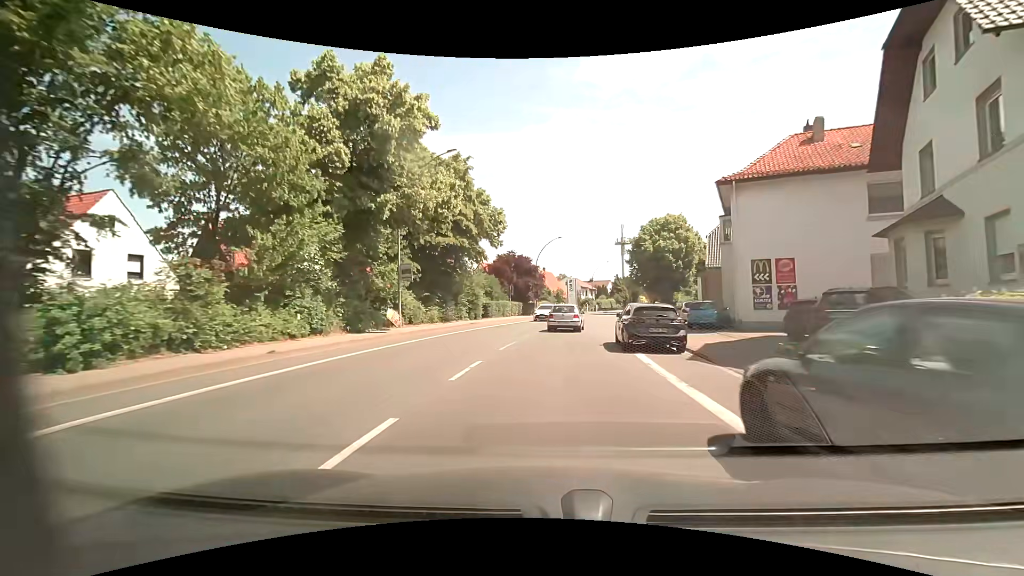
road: primary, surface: asphalt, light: Day
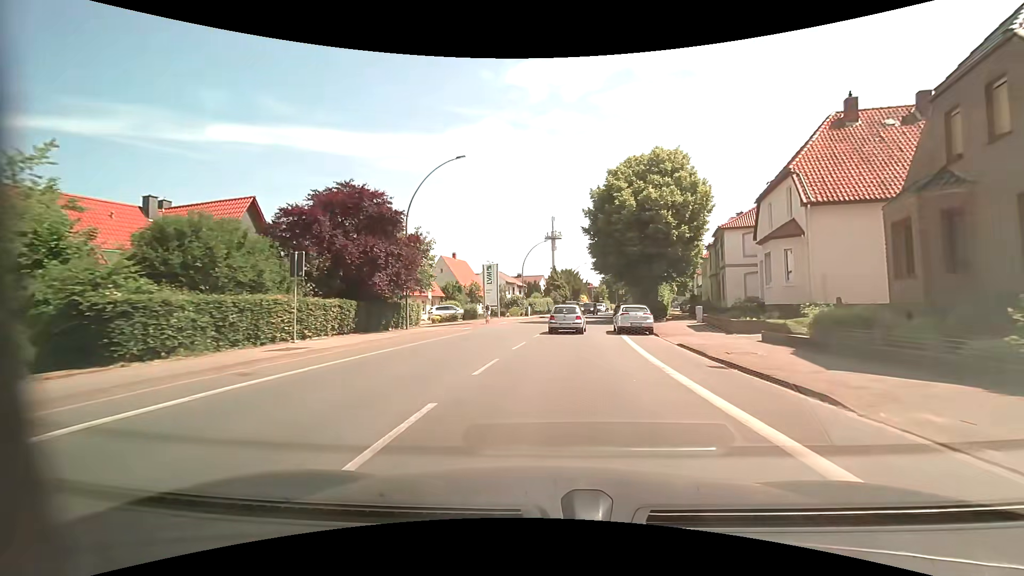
(+2.2, +34.8) m; +8°
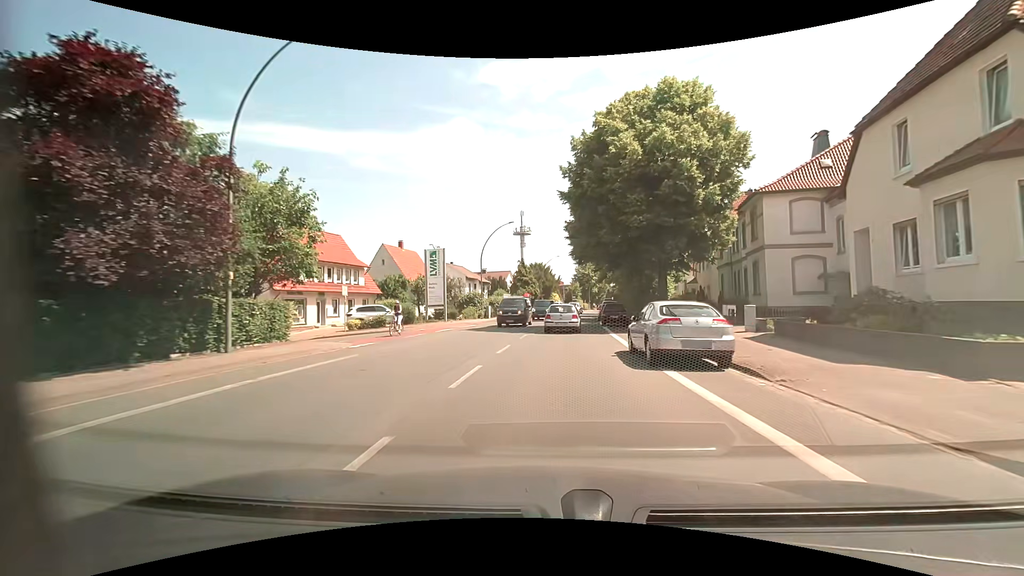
(+0.5, +13.7) m; +4°
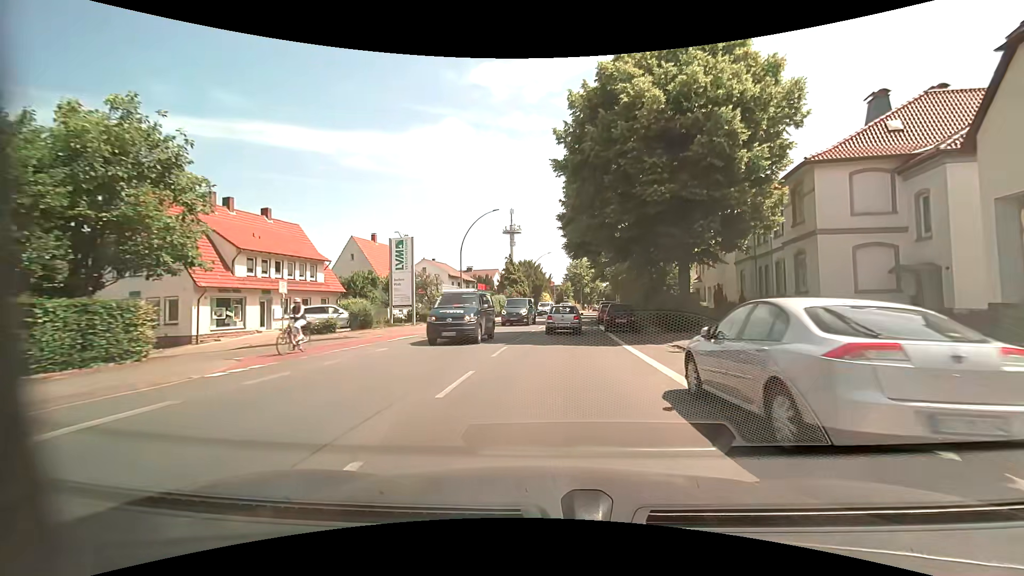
(0.0, +6.8) m; +1°
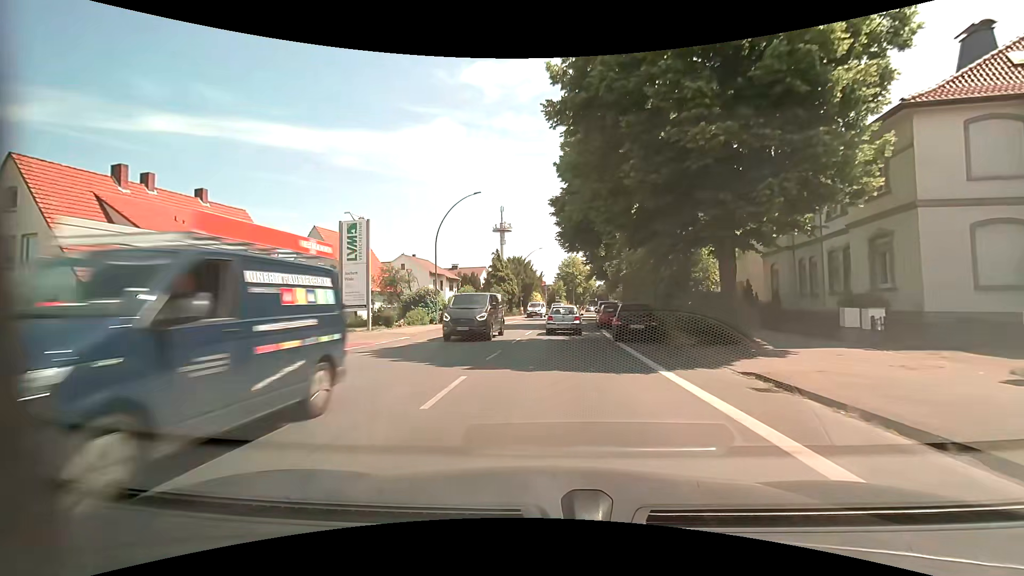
(+0.1, +6.8) m; +1°
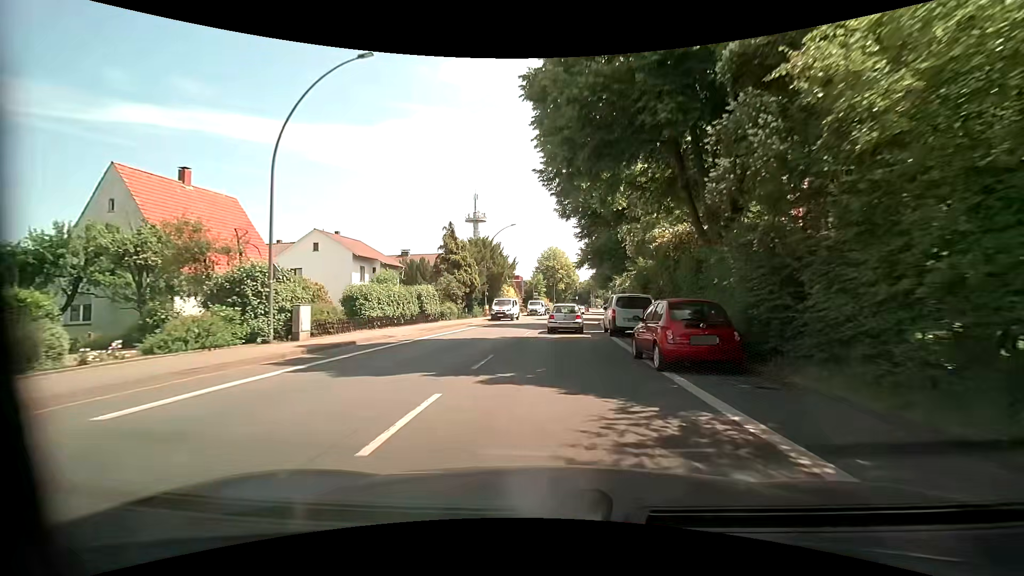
(+0.5, +20.1) m; +3°
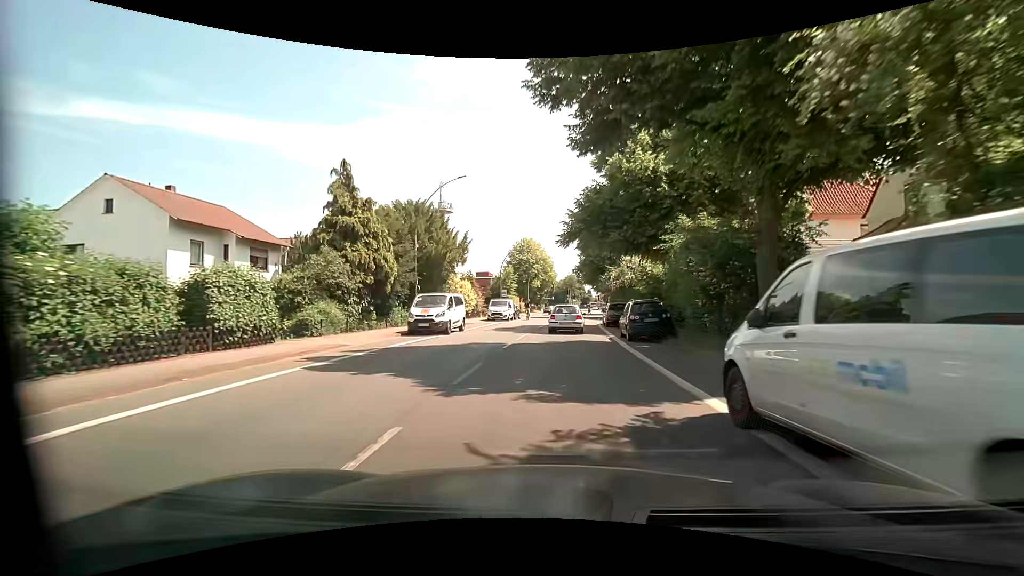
(+0.3, +20.0) m; +3°
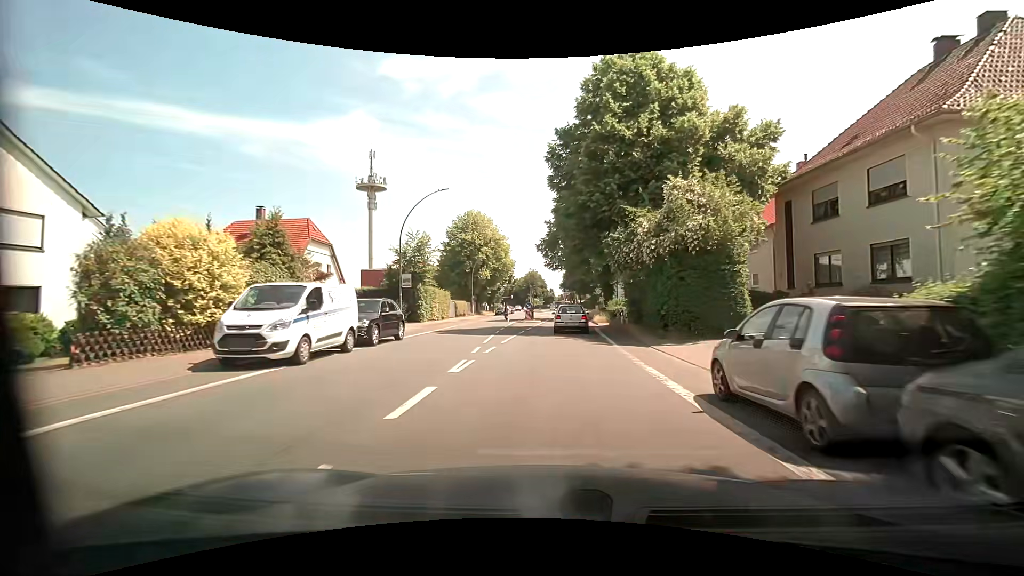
(+1.1, +33.4) m; +5°
(0, +10) (0, +20) (+1, +30) (+1, +40) (+1, +50) (+2, +60) (+2, +70) (+2, +80) (+2, +90) (+2, +100) m
